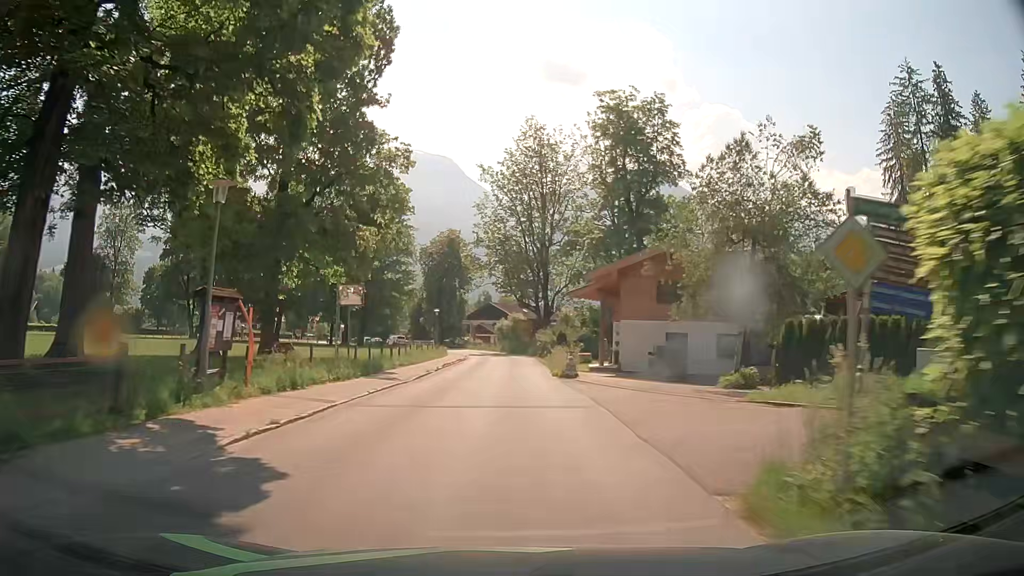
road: tertiary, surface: asphalt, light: Day
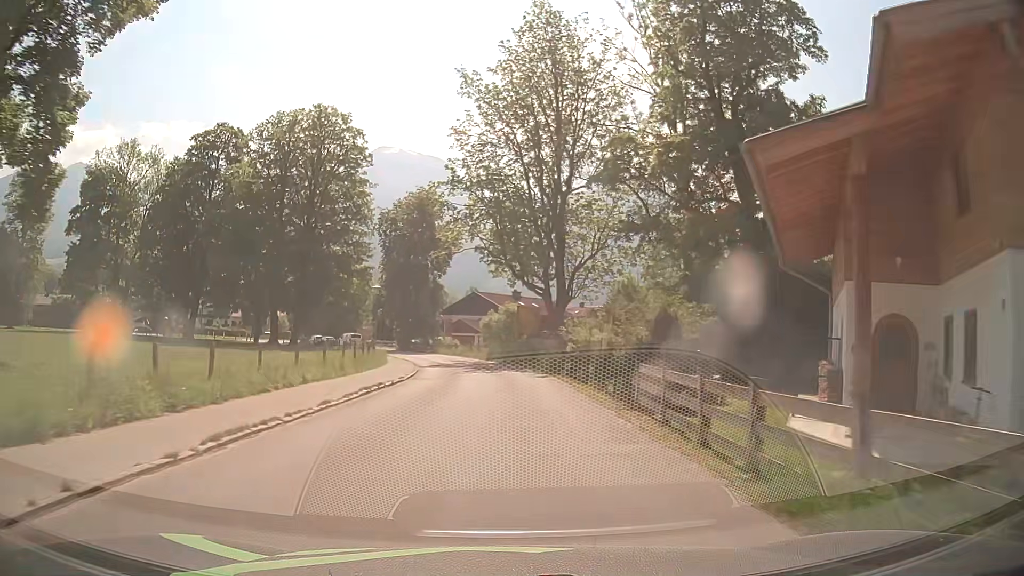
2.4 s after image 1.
(0.0, +30.4) m; +1°
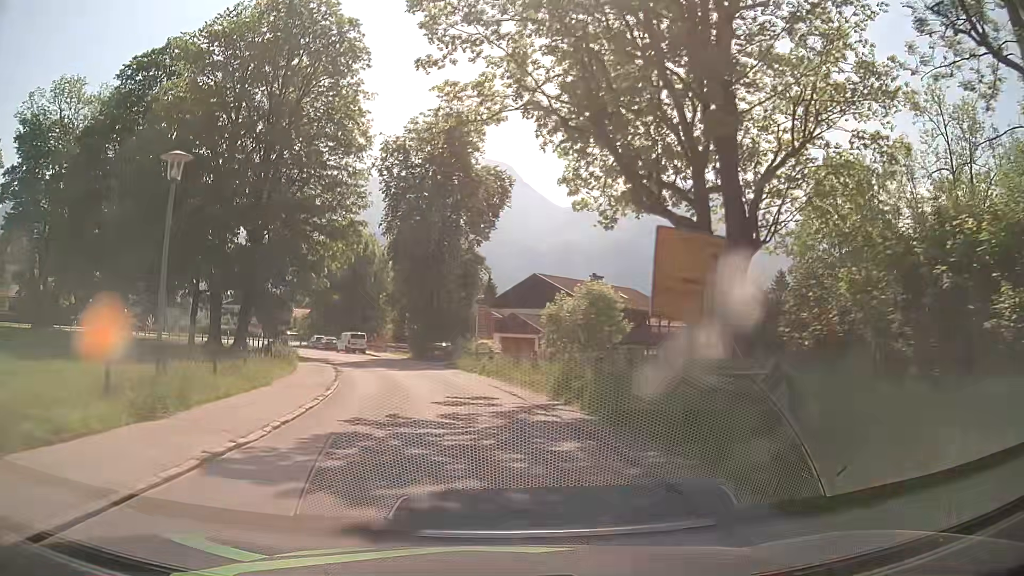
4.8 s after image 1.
(-0.7, +30.3) m; -6°
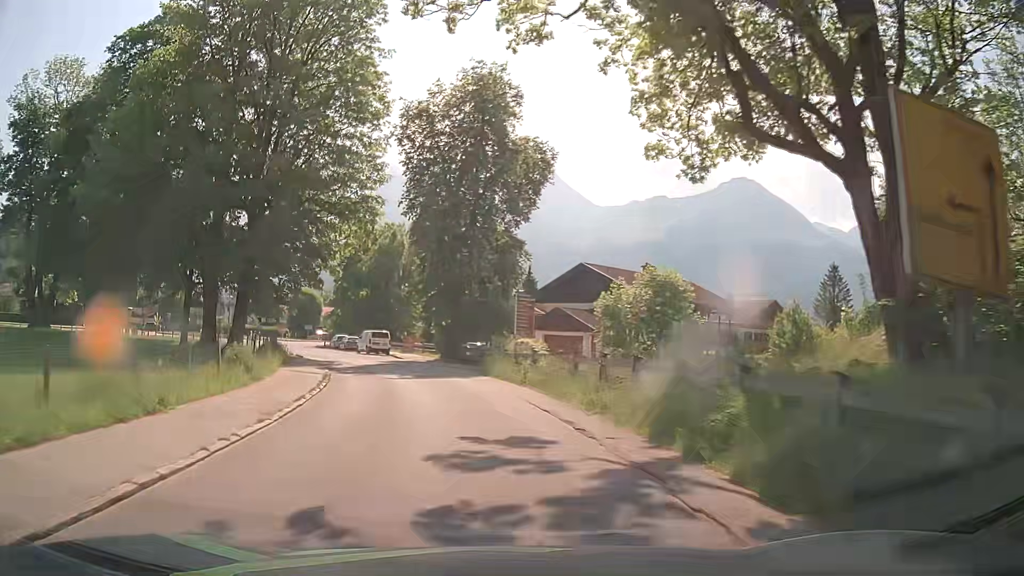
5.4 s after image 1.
(-0.2, +7.6) m; -3°
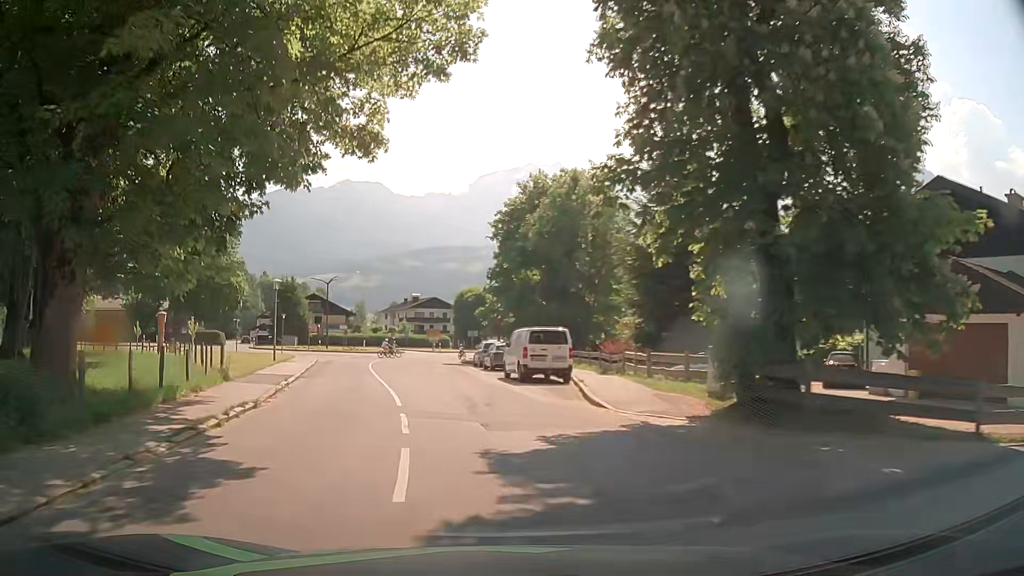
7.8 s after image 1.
(-3.9, +30.0) m; -15°
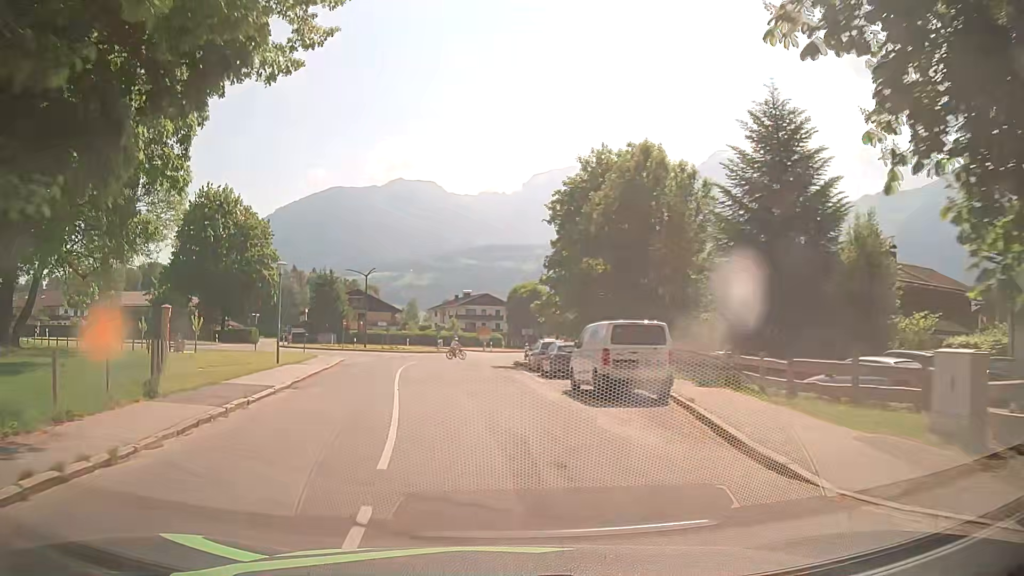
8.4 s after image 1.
(-0.3, +7.5) m; -4°
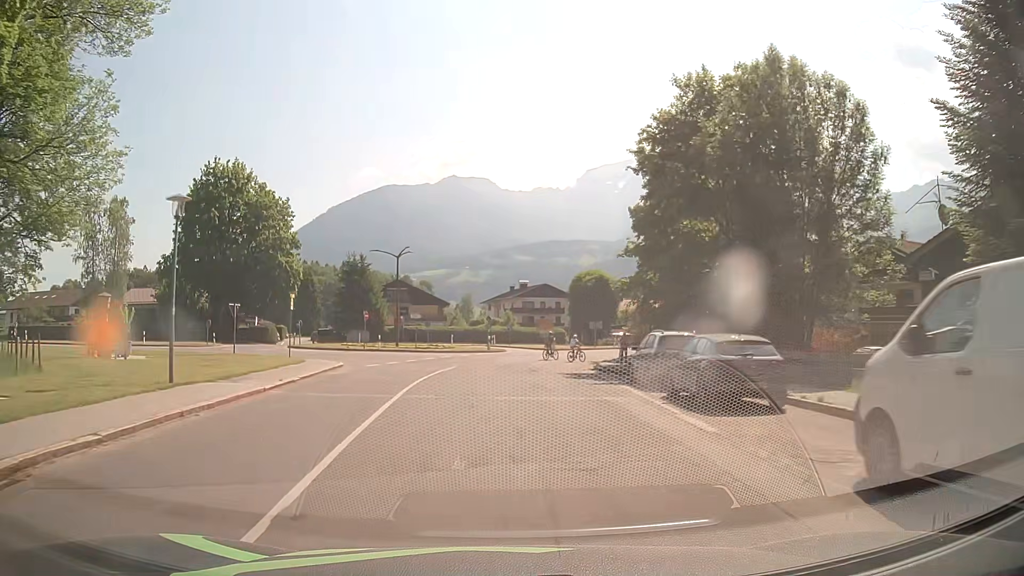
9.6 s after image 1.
(-1.0, +14.0) m; -6°
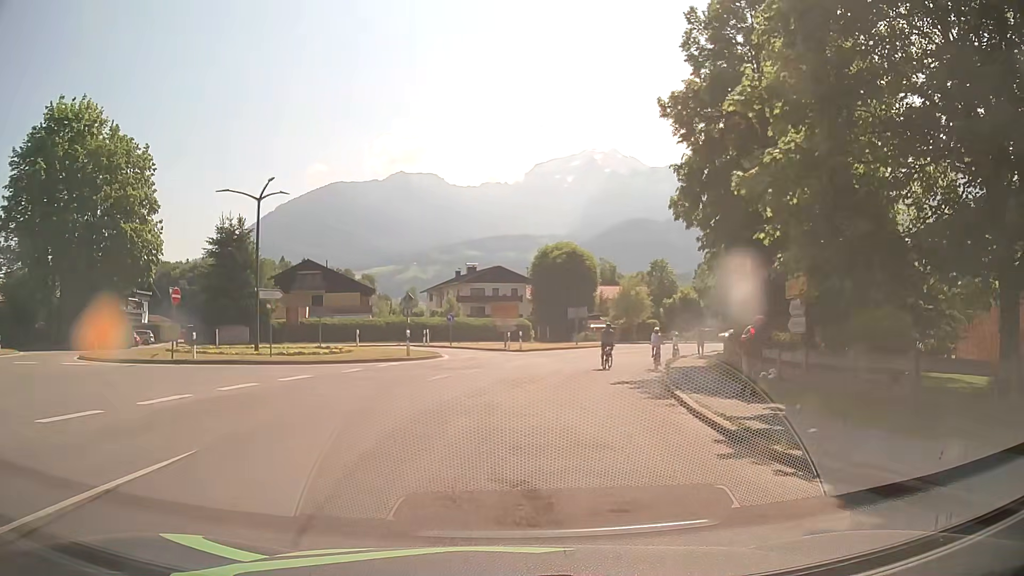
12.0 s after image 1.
(+0.4, +23.4) m; +4°
(0, +10) (+2, +20) (+4, +30) (+7, +39) (+12, +48) (+17, +57) (+23, +65) (+30, +72) (+38, +78) (+46, +84) m
